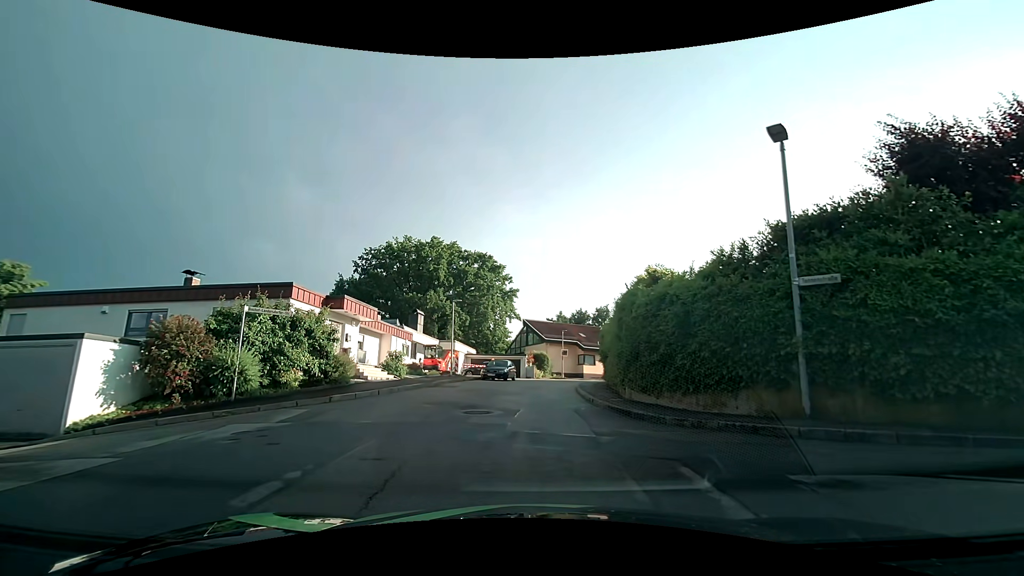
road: tertiary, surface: asphalt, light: Day
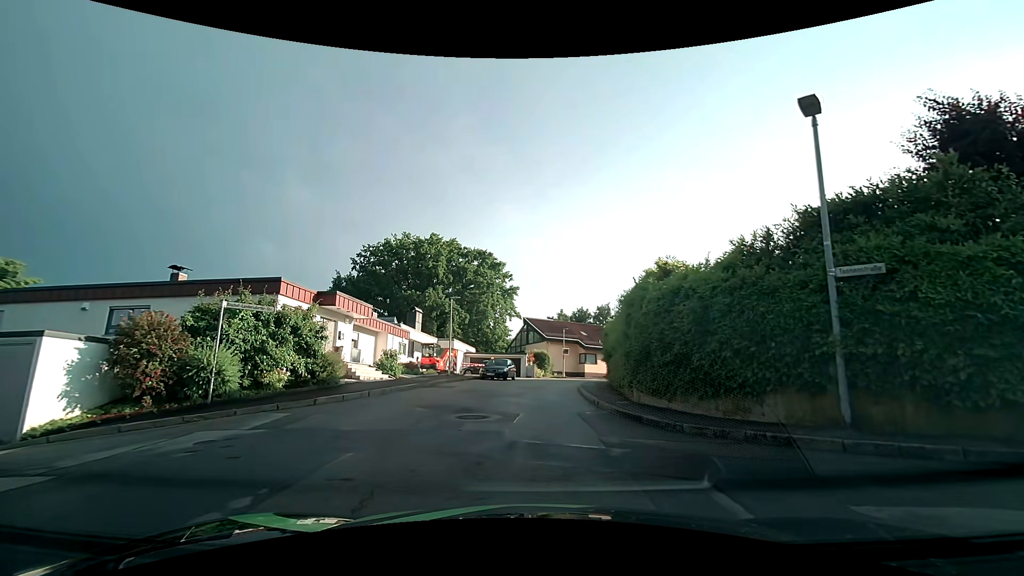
(0.0, +1.0) m; +2°
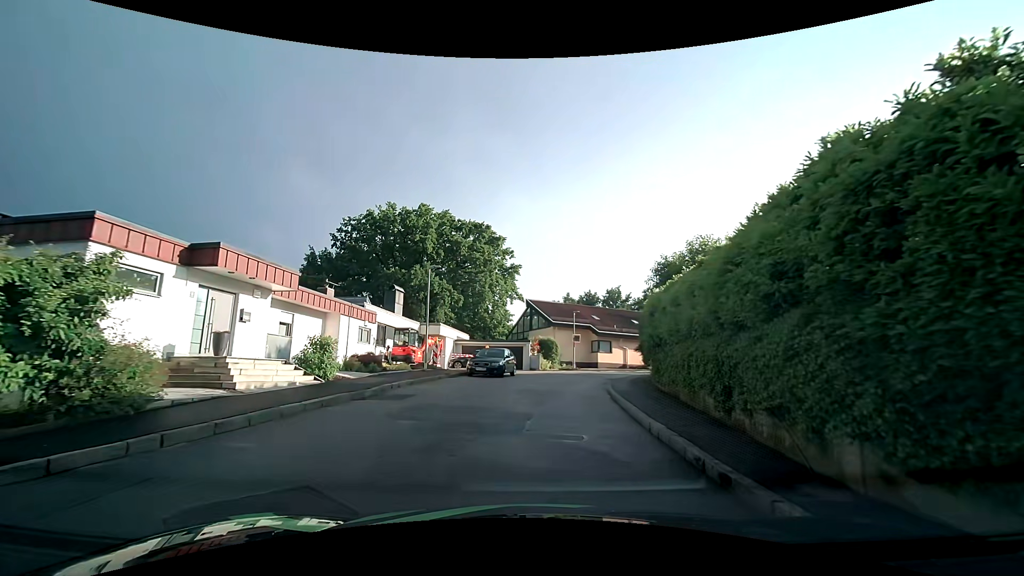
(0.0, +8.8) m; 0°
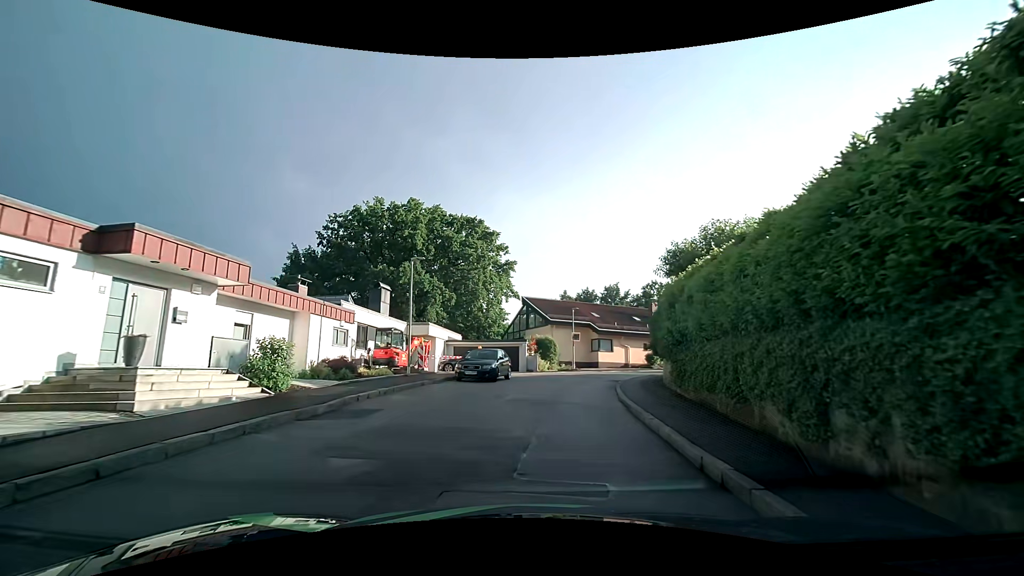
(0.0, +2.8) m; +1°
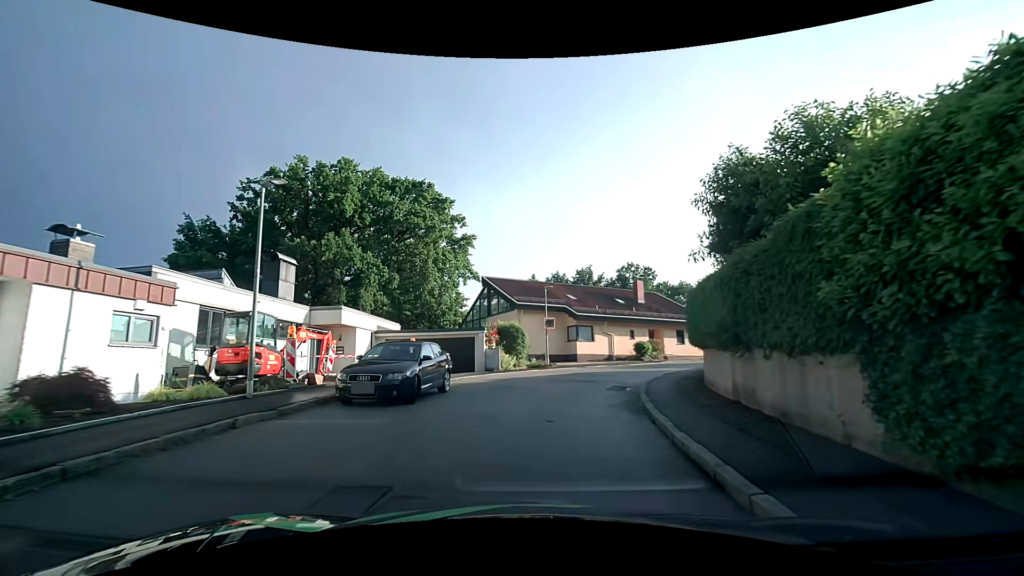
(+0.2, +9.9) m; +3°
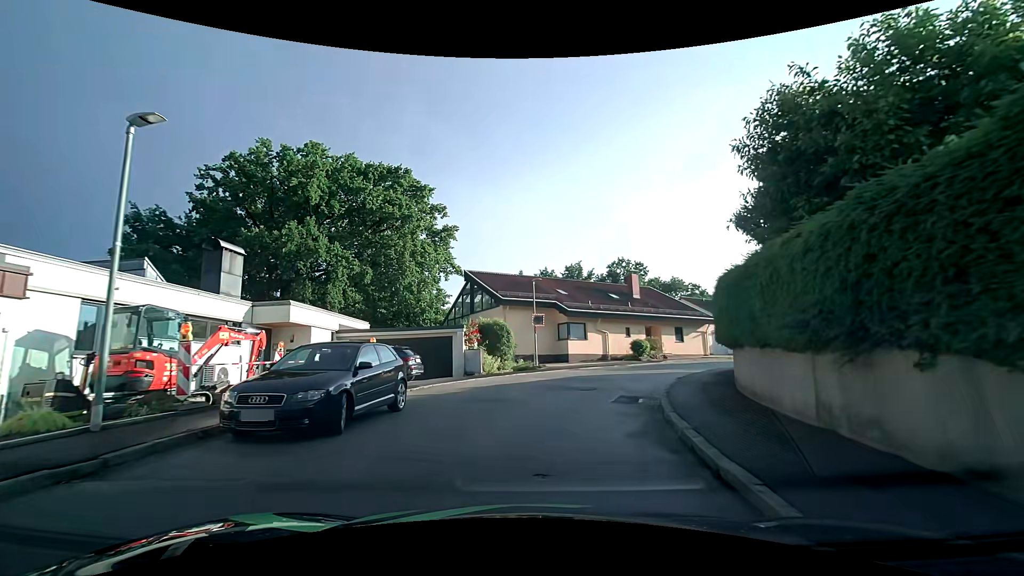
(0.0, +3.6) m; +1°
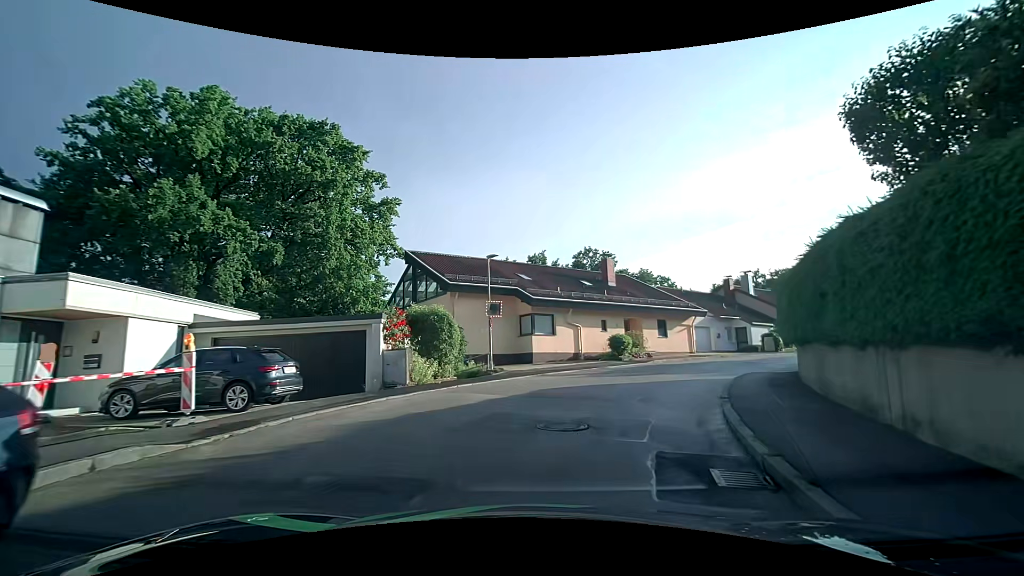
(+0.2, +7.3) m; +4°
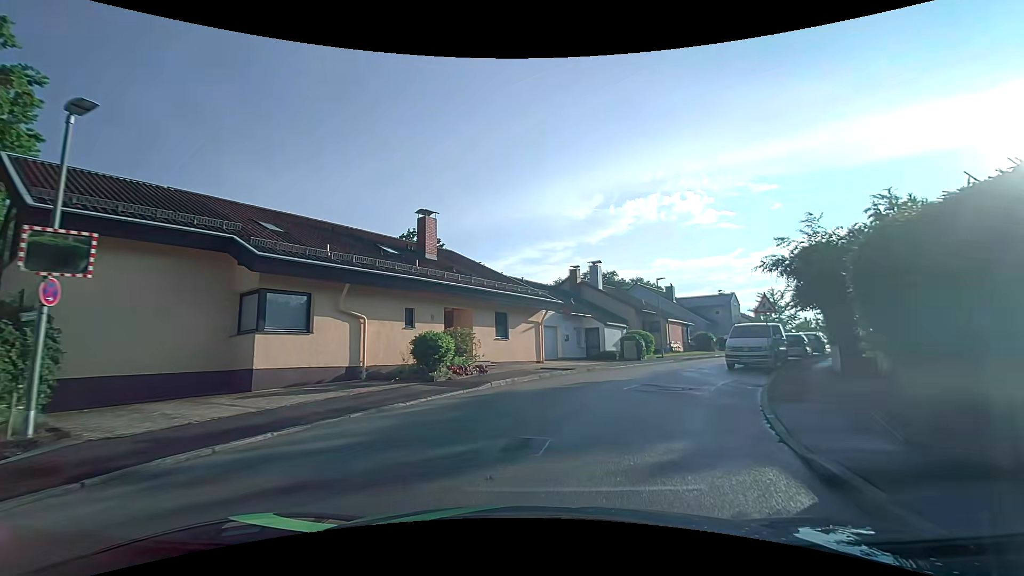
(+1.9, +13.3) m; +18°
(+2, +10) (+5, +19) (+9, +28) (+15, +36) (+22, +43) (+31, +48) (+41, +48) (+50, +44) (+59, +40) (+68, +36) m
